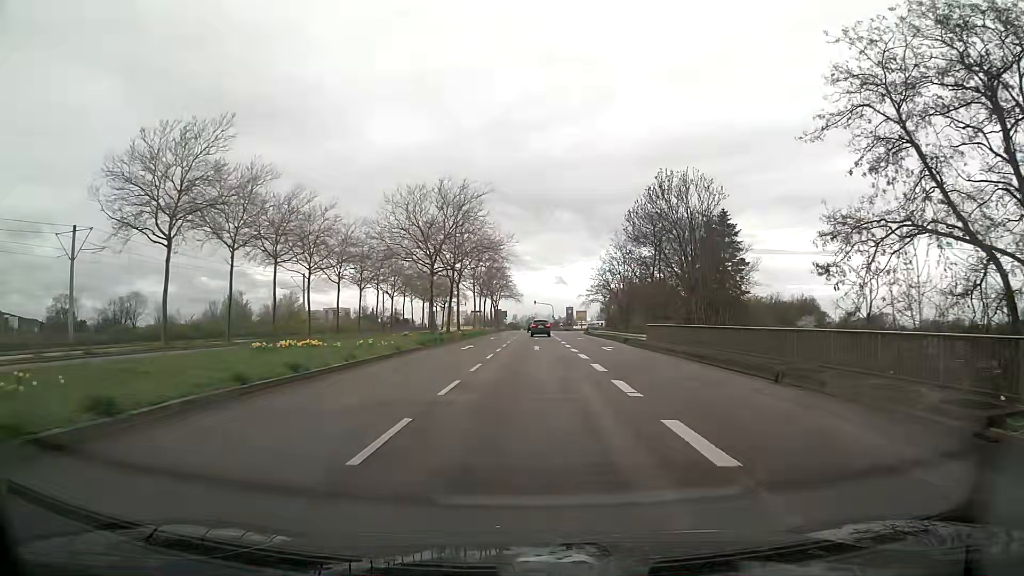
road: secondary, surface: asphalt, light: Day
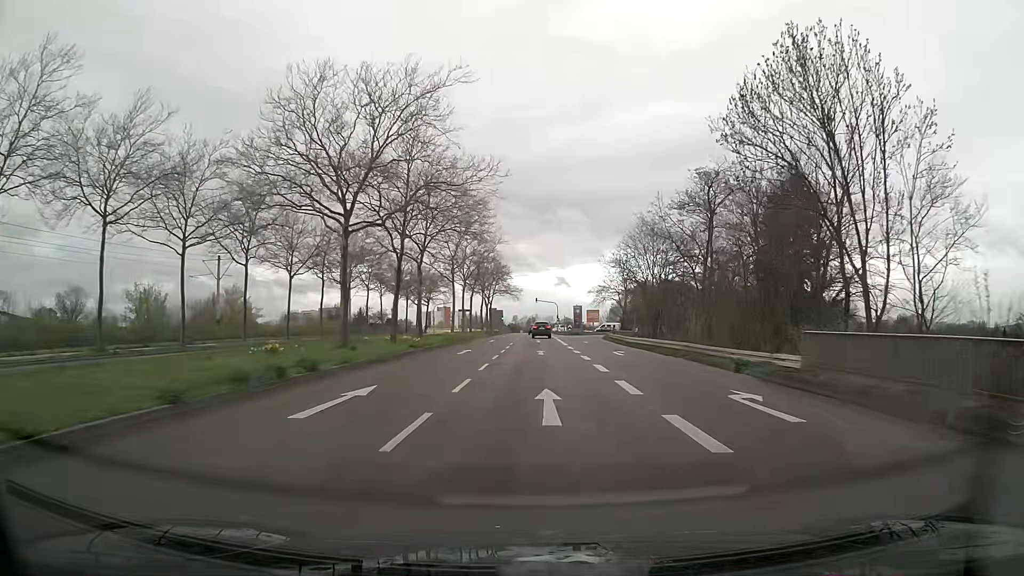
(0.0, +23.3) m; 0°
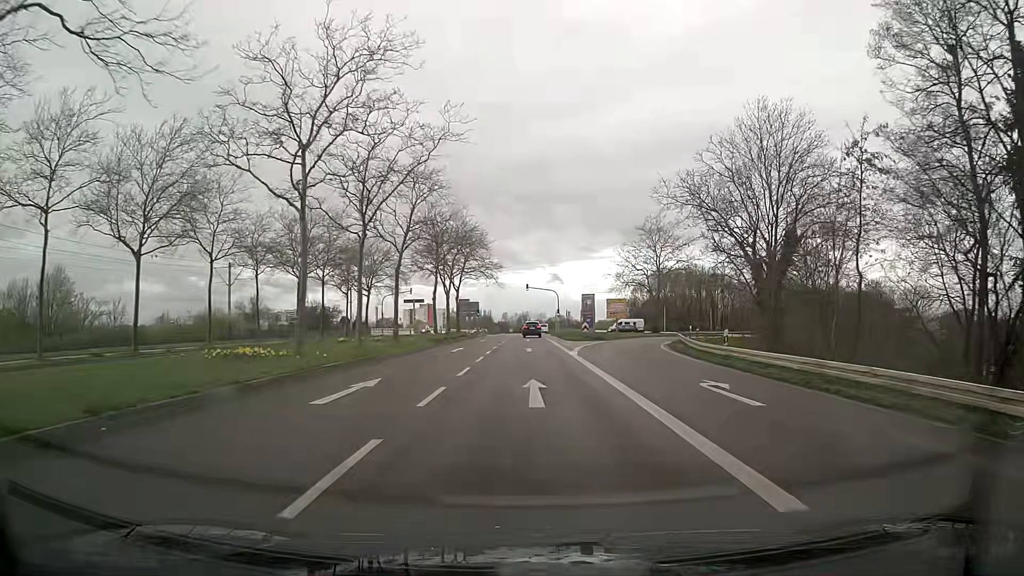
(+0.2, +38.7) m; +1°
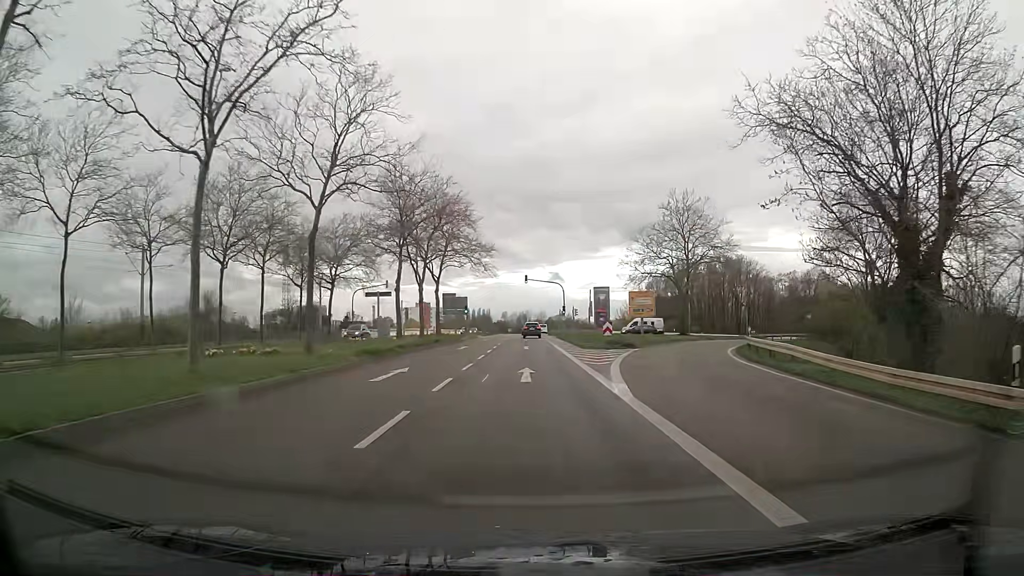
(0.0, +15.4) m; 0°
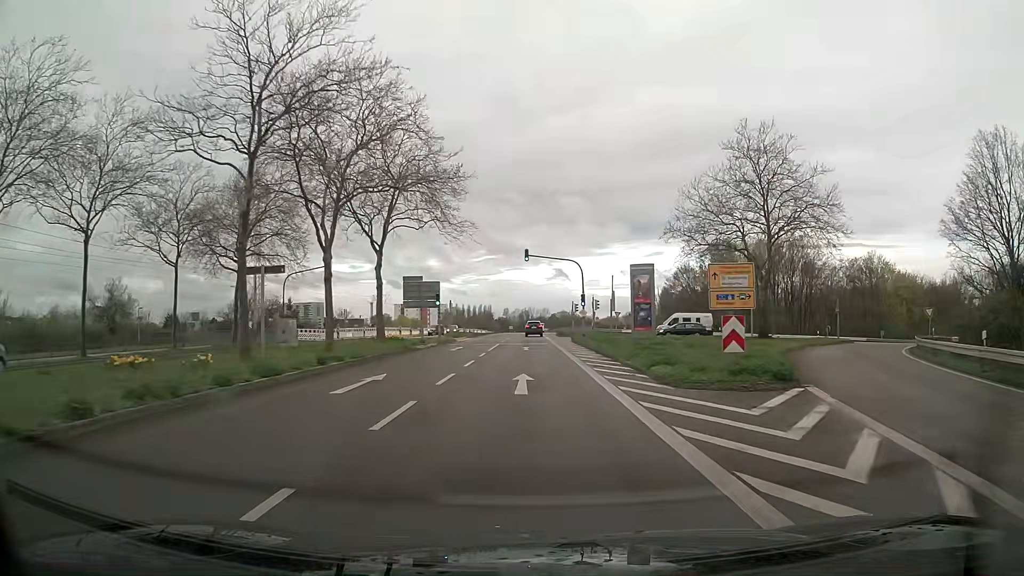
(-0.1, +22.9) m; 0°
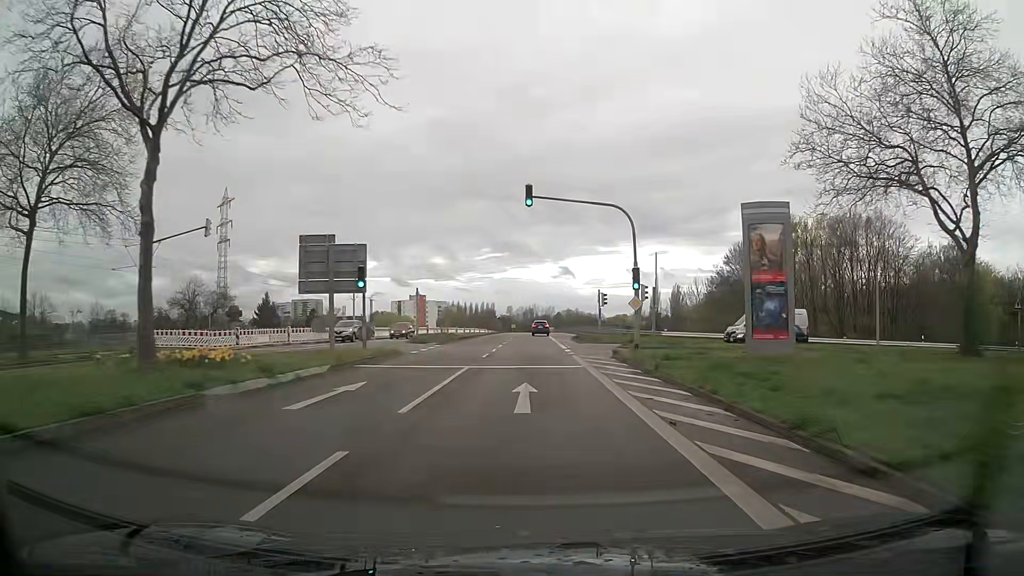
(-0.2, +22.5) m; -1°
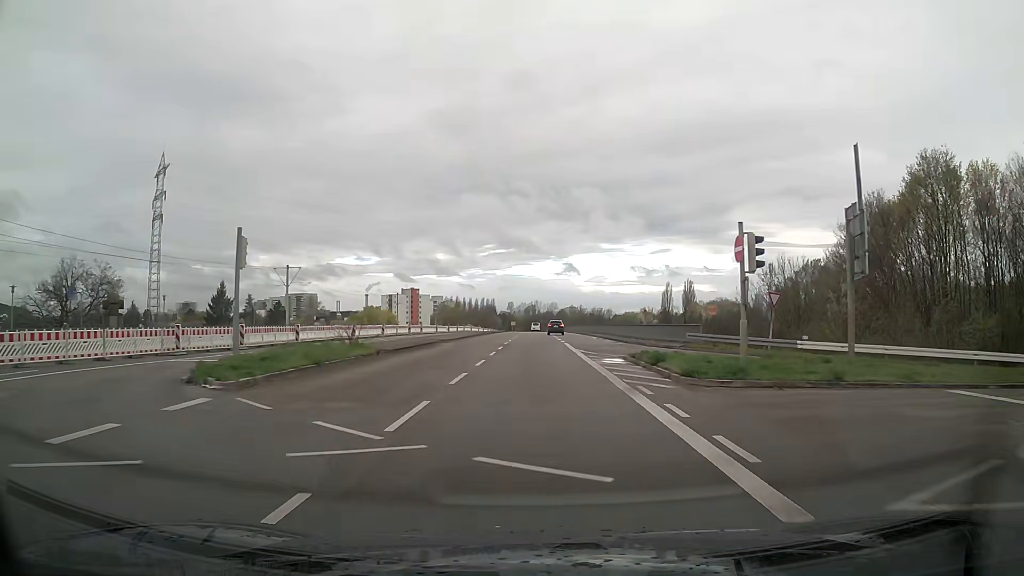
(-0.1, +30.1) m; 0°
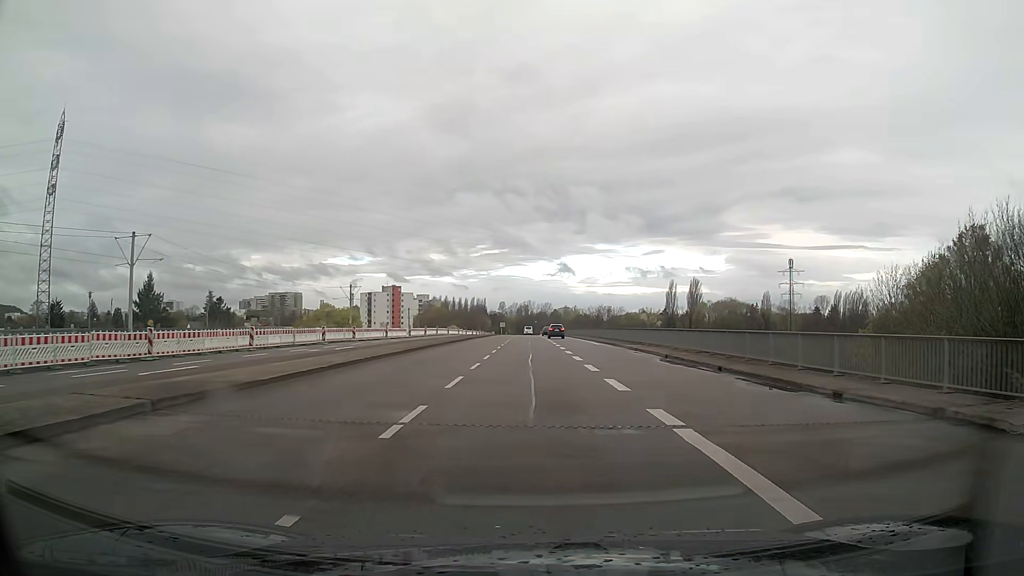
(0.0, +30.8) m; +1°
